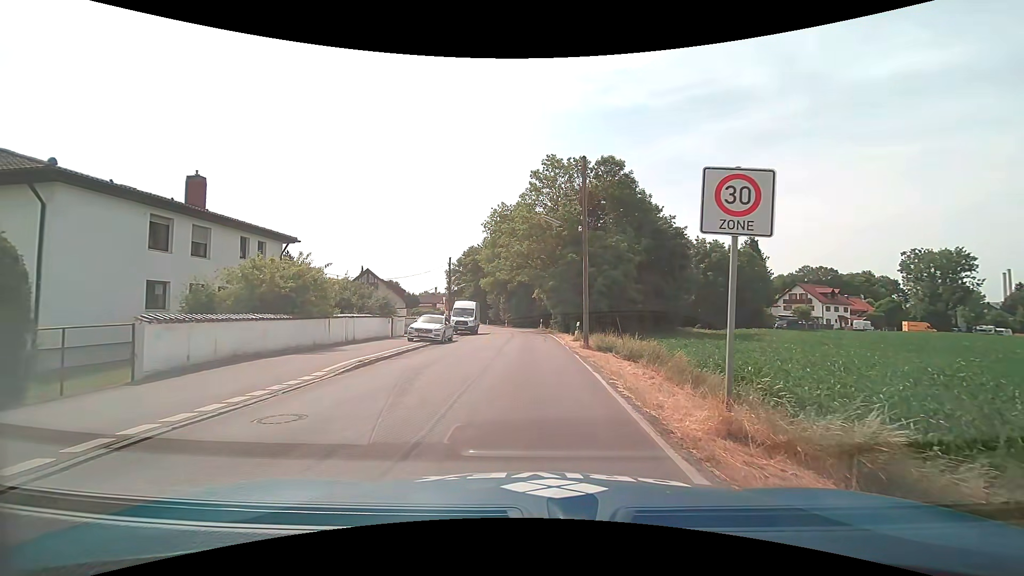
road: tertiary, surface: asphalt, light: Day
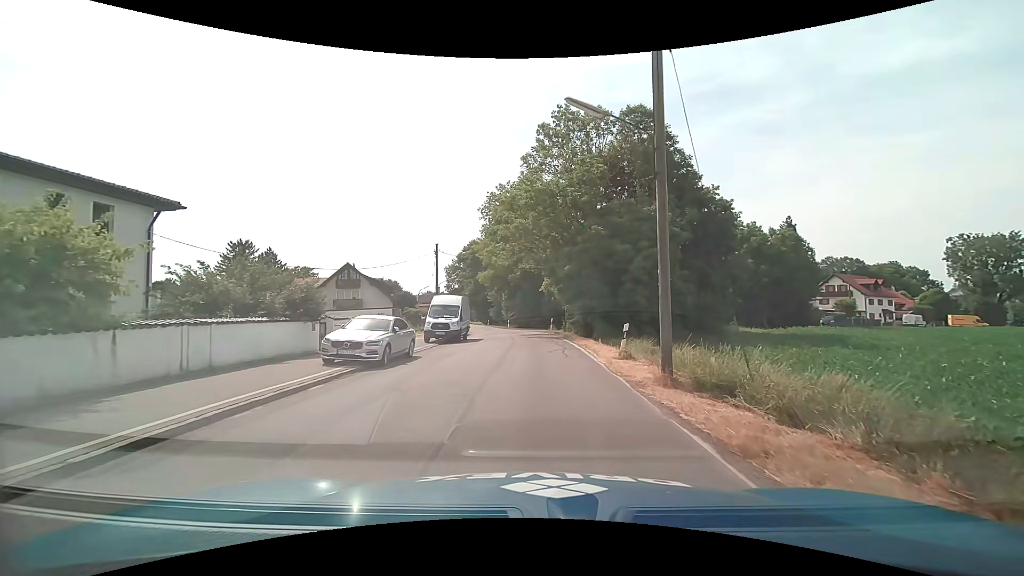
(-0.3, +11.7) m; -2°
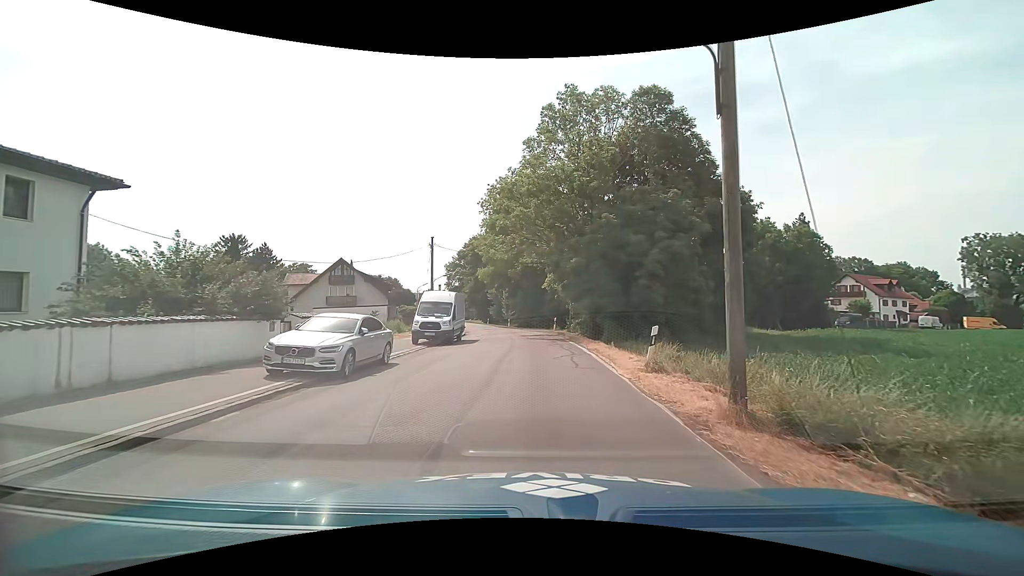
(0.0, +3.3) m; 0°
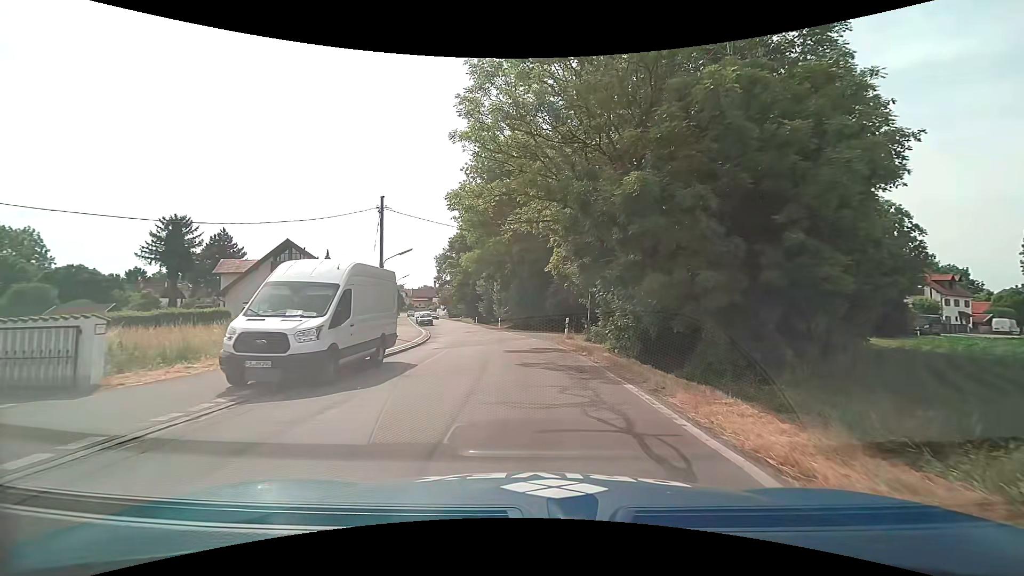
(0.0, +15.0) m; 0°
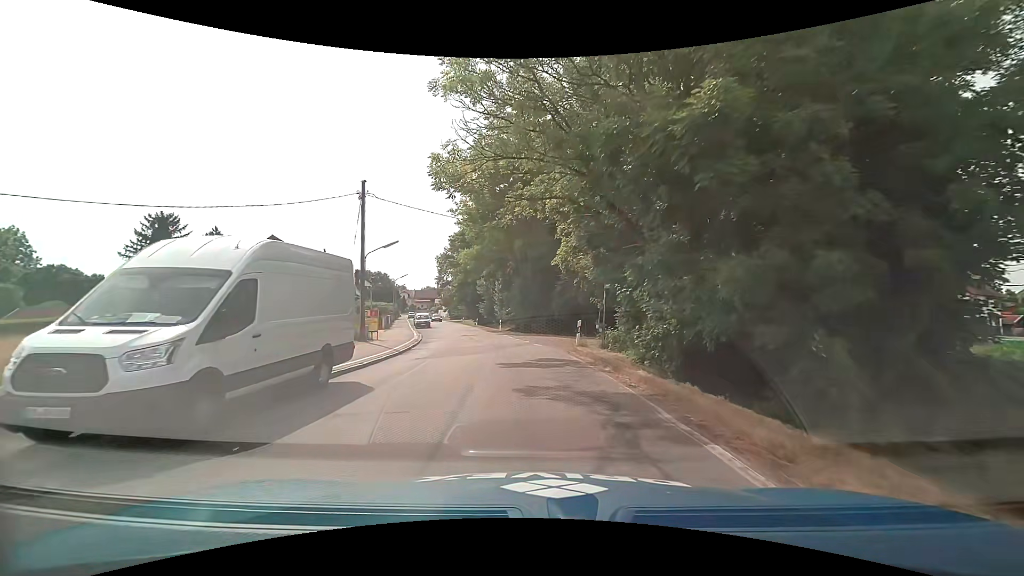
(0.0, +4.1) m; -1°
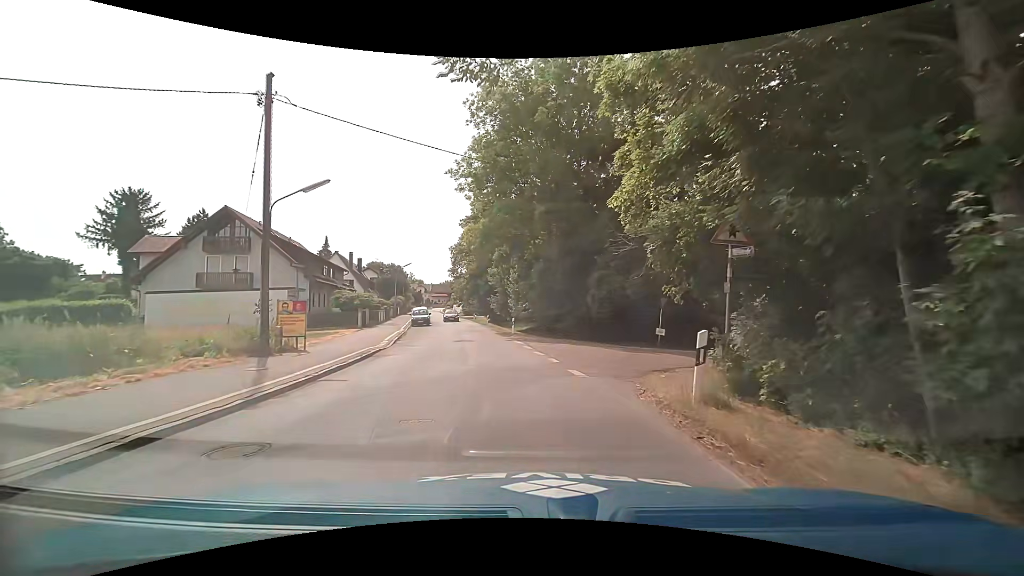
(-0.1, +11.7) m; -1°
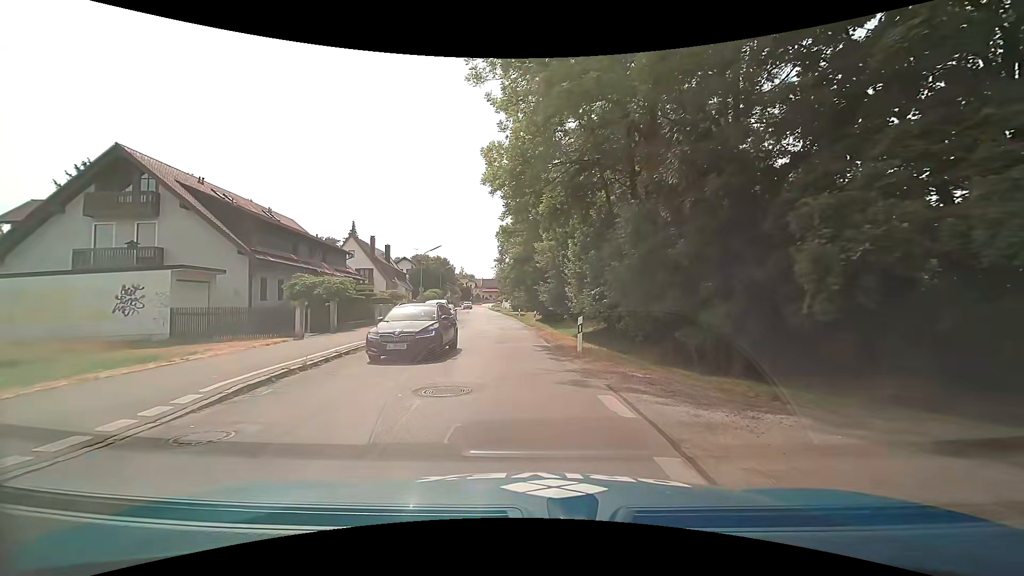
(-0.7, +16.5) m; -7°
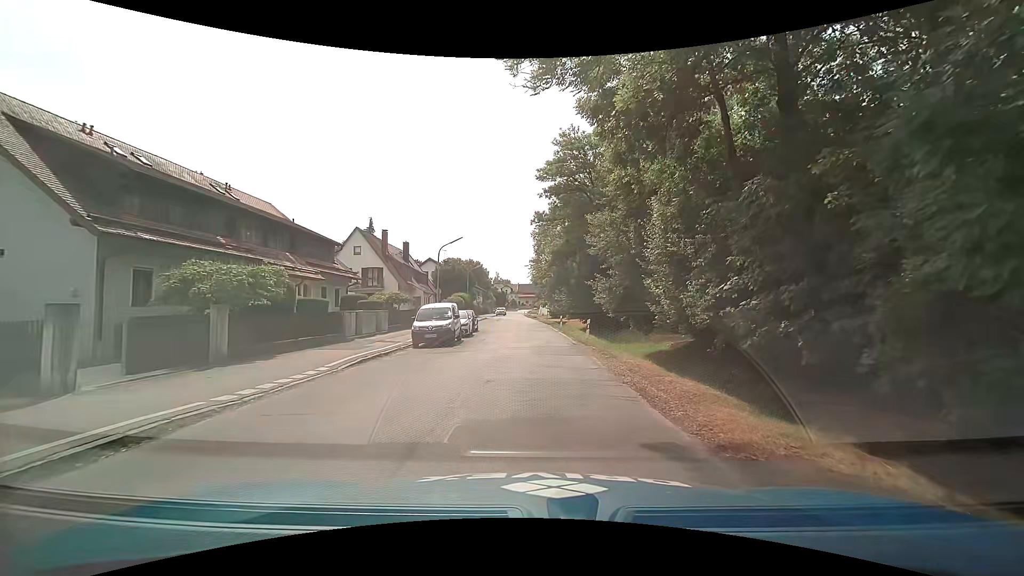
(-0.5, +12.0) m; -3°
(0, +10) (-1, +20) (-1, +30) (-1, +40) (-2, +50) (-3, +60) (-3, +70) (-4, +80) (-5, +90) (-5, +100) m
